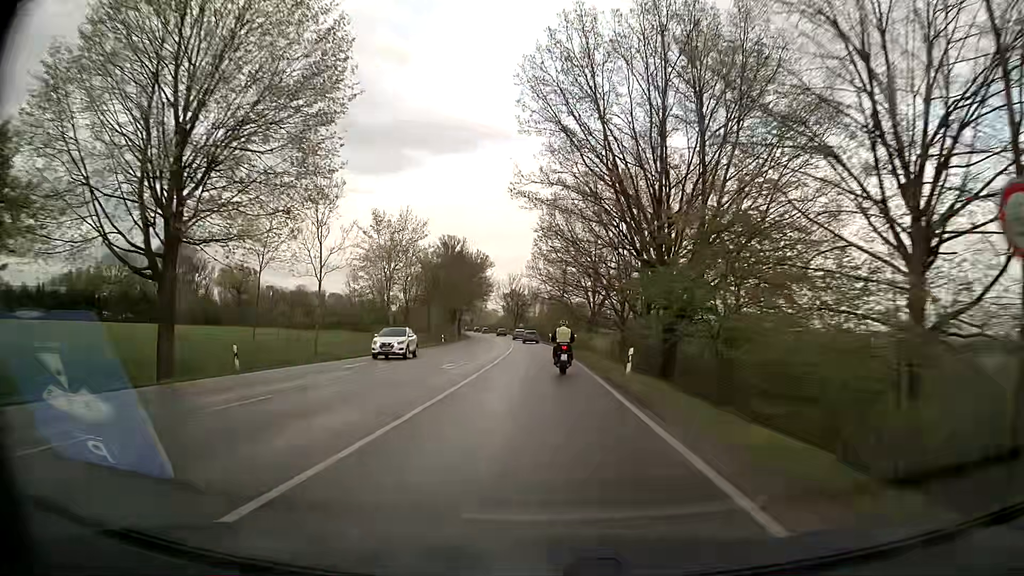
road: secondary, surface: asphalt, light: Day
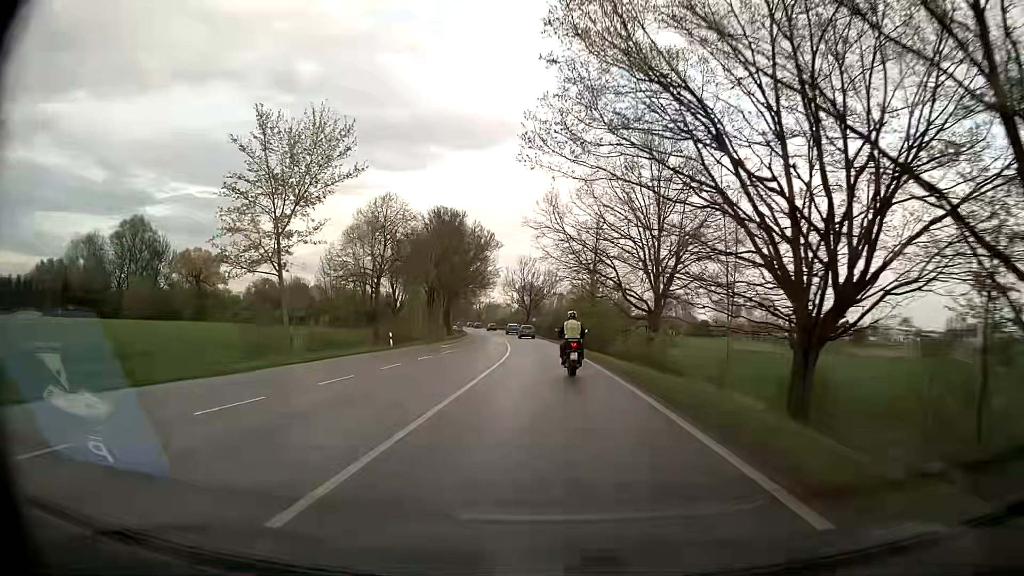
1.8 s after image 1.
(-0.6, +31.1) m; -2°
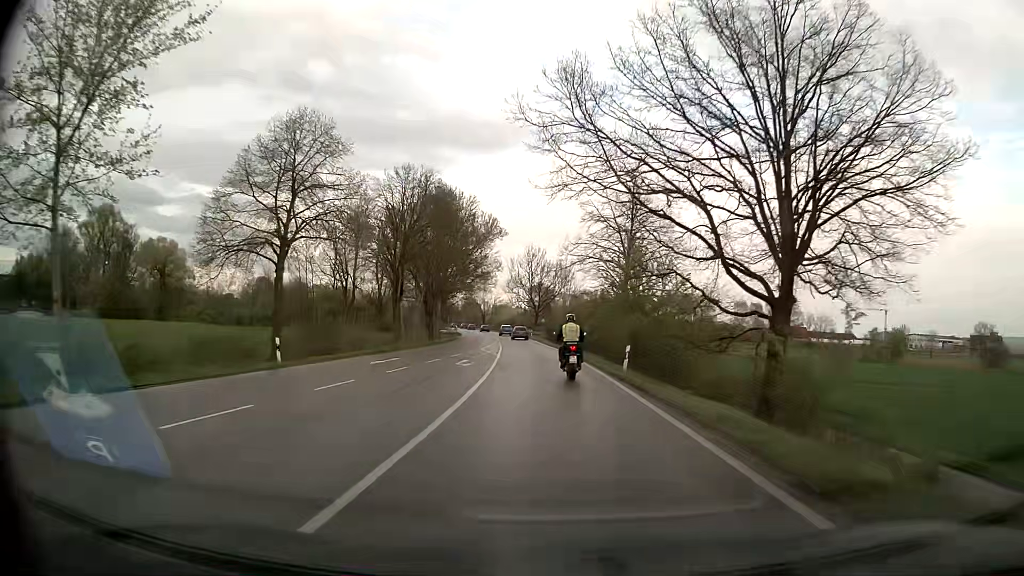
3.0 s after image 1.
(-0.1, +19.7) m; 0°
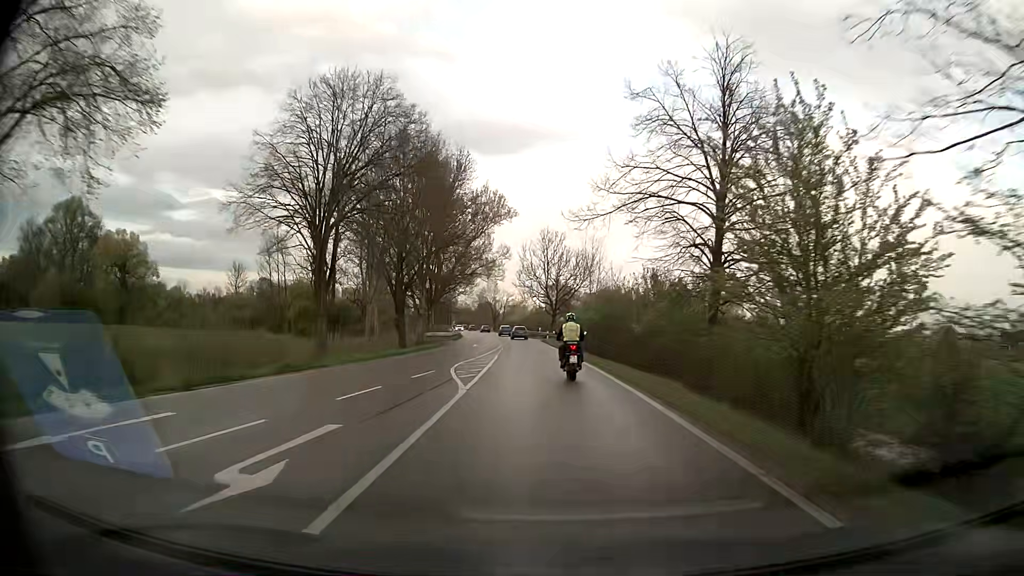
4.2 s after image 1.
(-0.4, +19.6) m; -2°
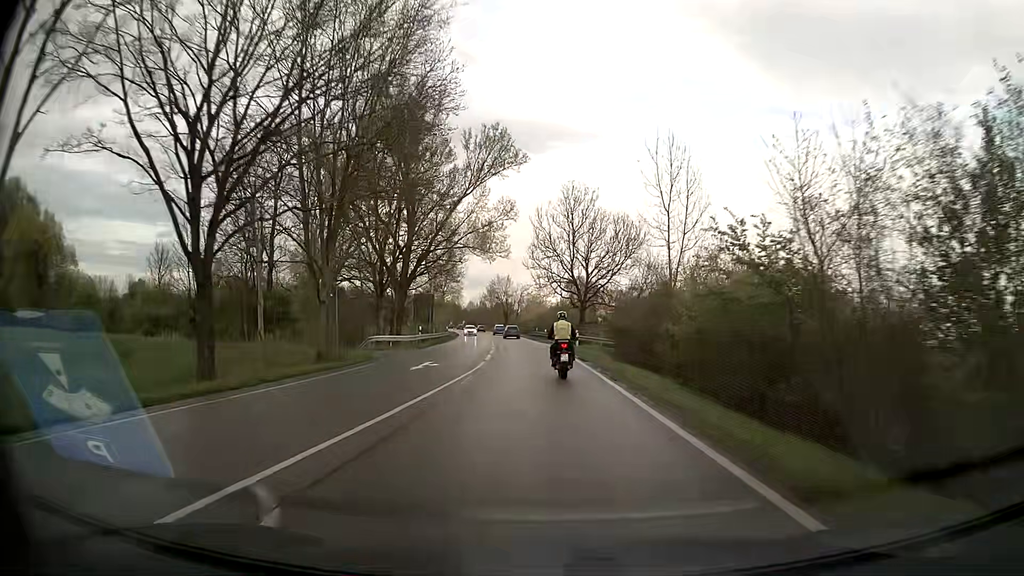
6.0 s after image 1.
(-0.4, +28.9) m; -2°
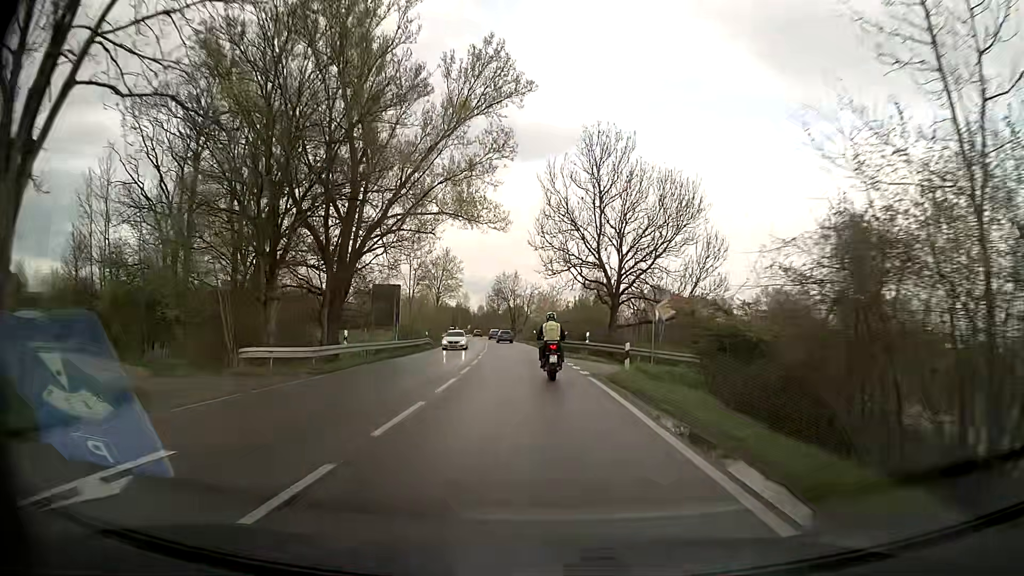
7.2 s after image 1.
(-0.1, +19.4) m; -1°
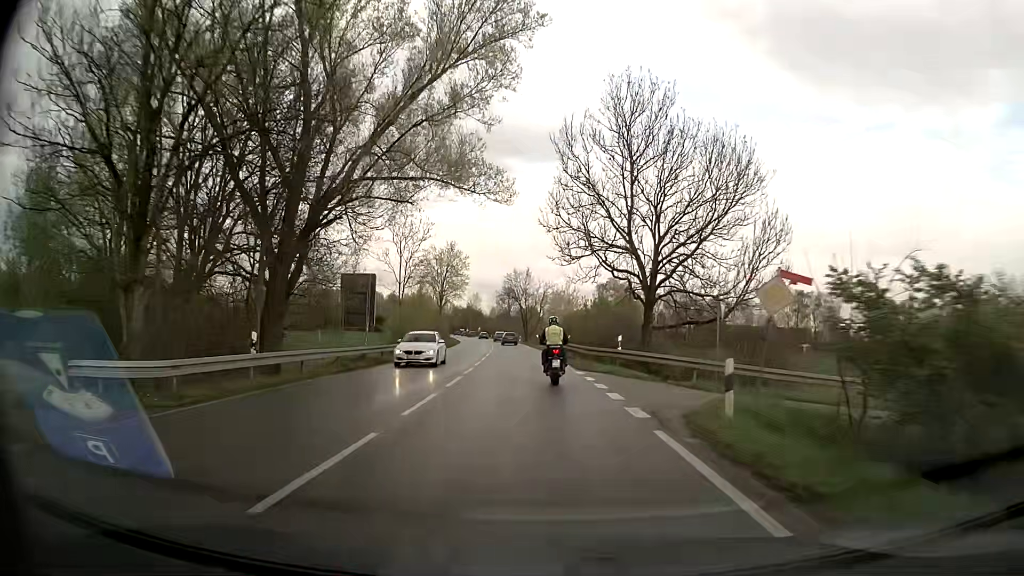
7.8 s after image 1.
(-0.1, +9.7) m; -1°
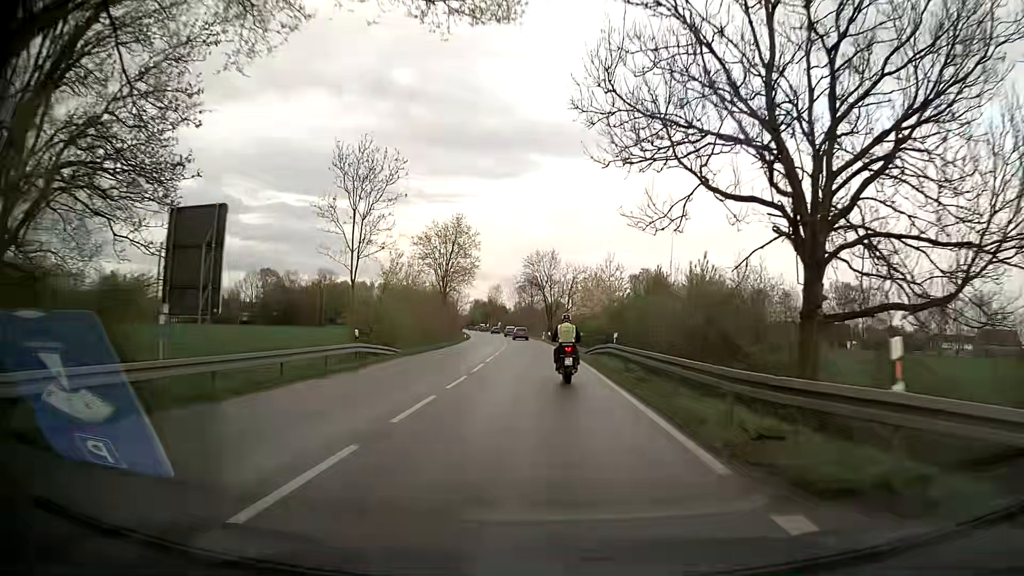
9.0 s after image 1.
(-0.3, +19.2) m; -2°
(0, +10) (0, +20) (-1, +30) (-1, +40) (-2, +50) (-2, +60) (-3, +70) (-4, +80) (-5, +90) (-6, +100) m
